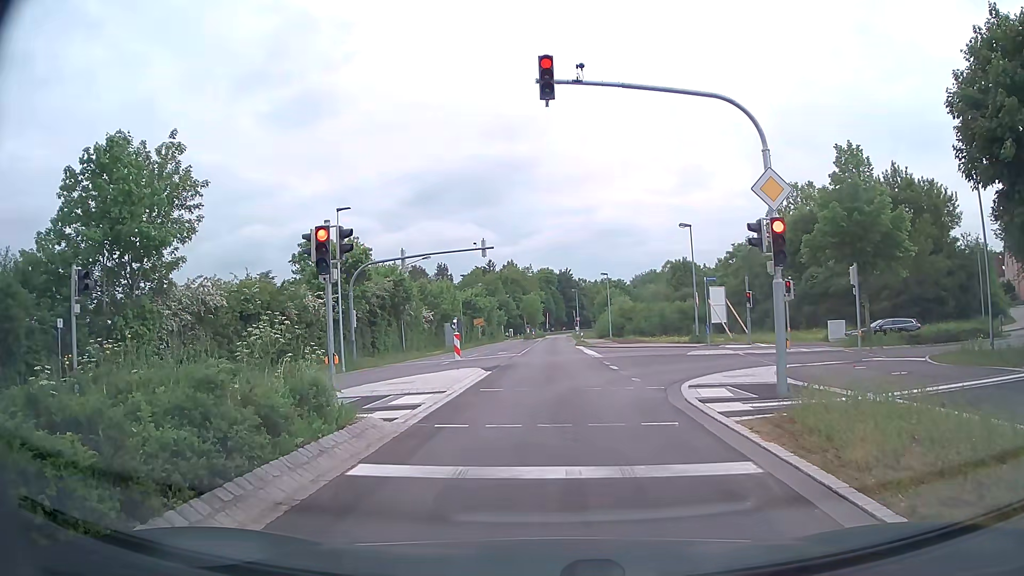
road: secondary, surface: asphalt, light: Day
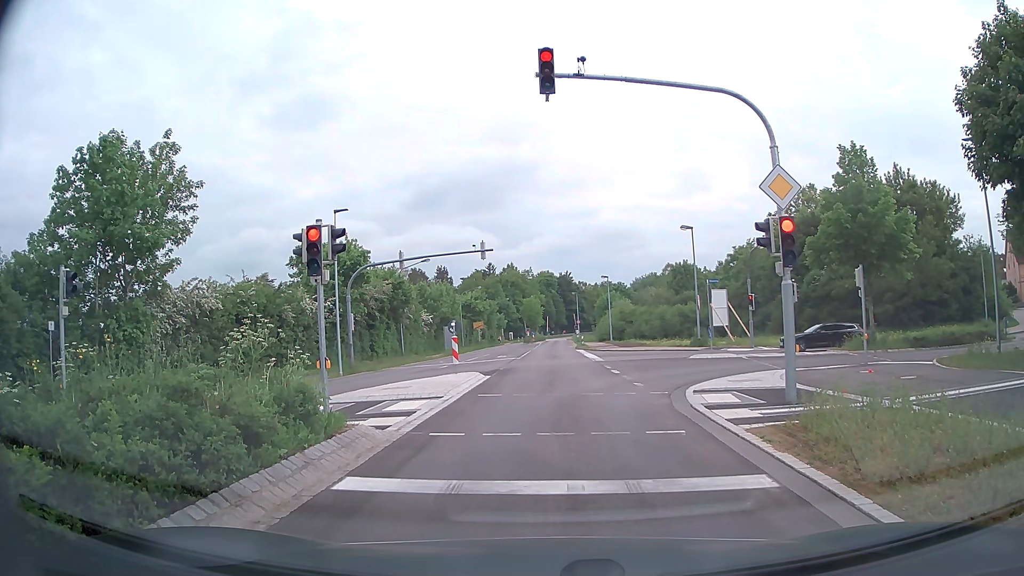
(0.0, +0.5) m; 0°
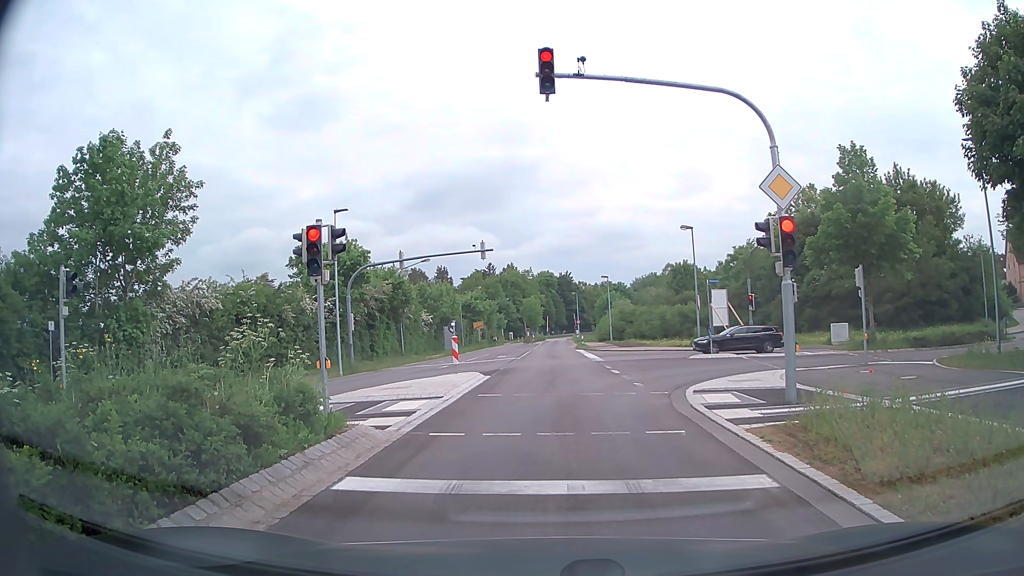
(0.0, 0.0) m; 0°
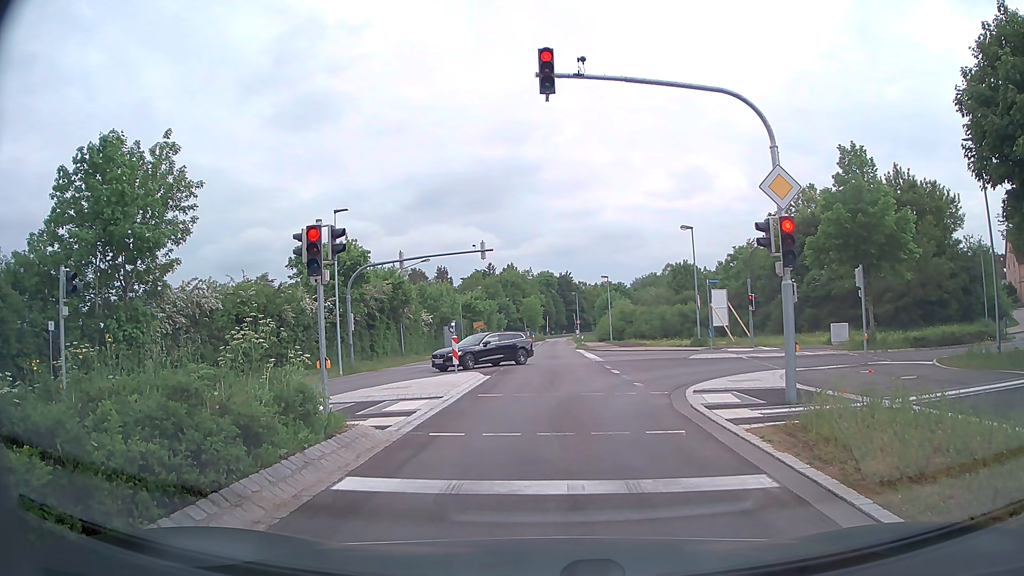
(0.0, 0.0) m; 0°
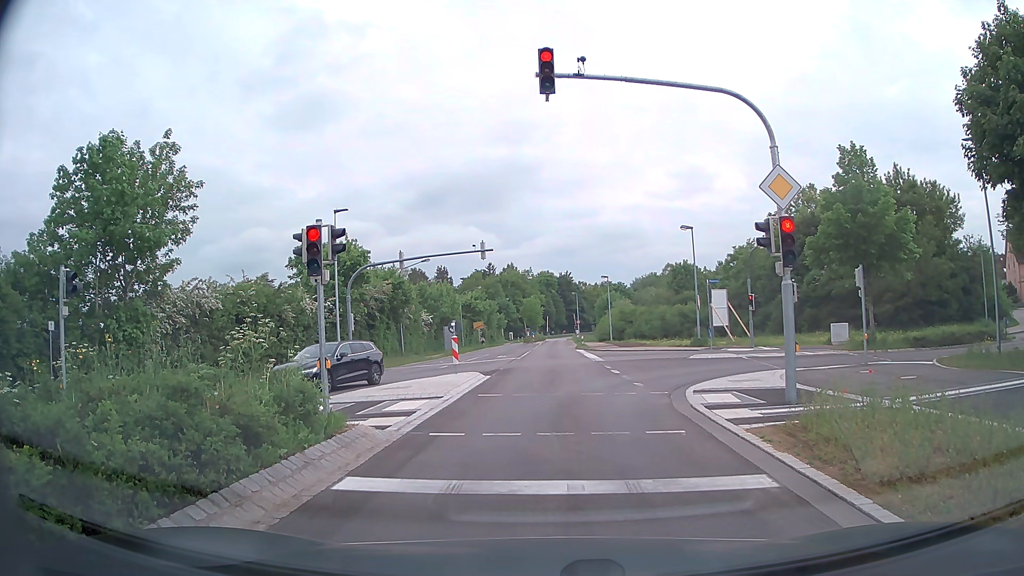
(0.0, 0.0) m; 0°
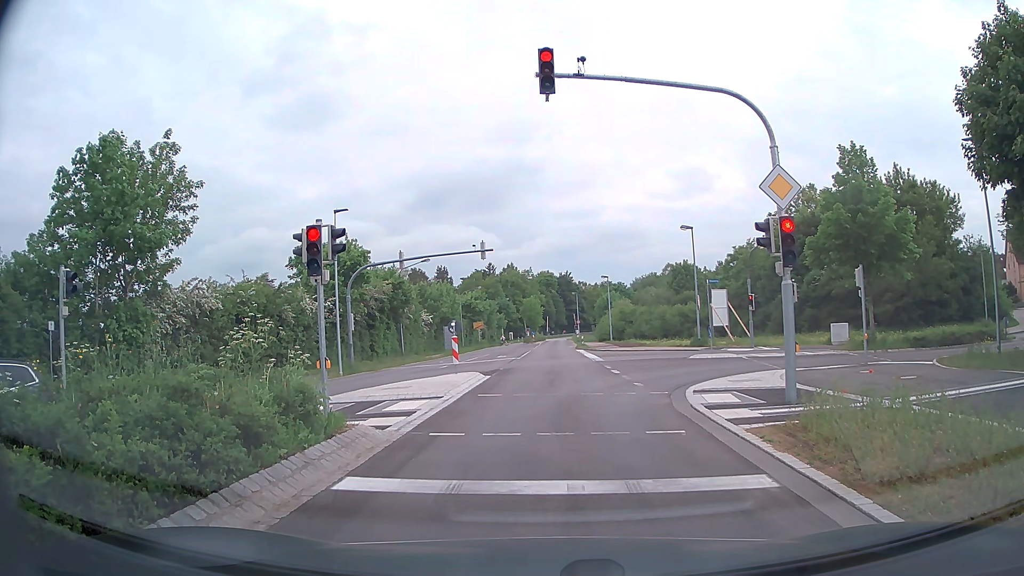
(0.0, 0.0) m; 0°
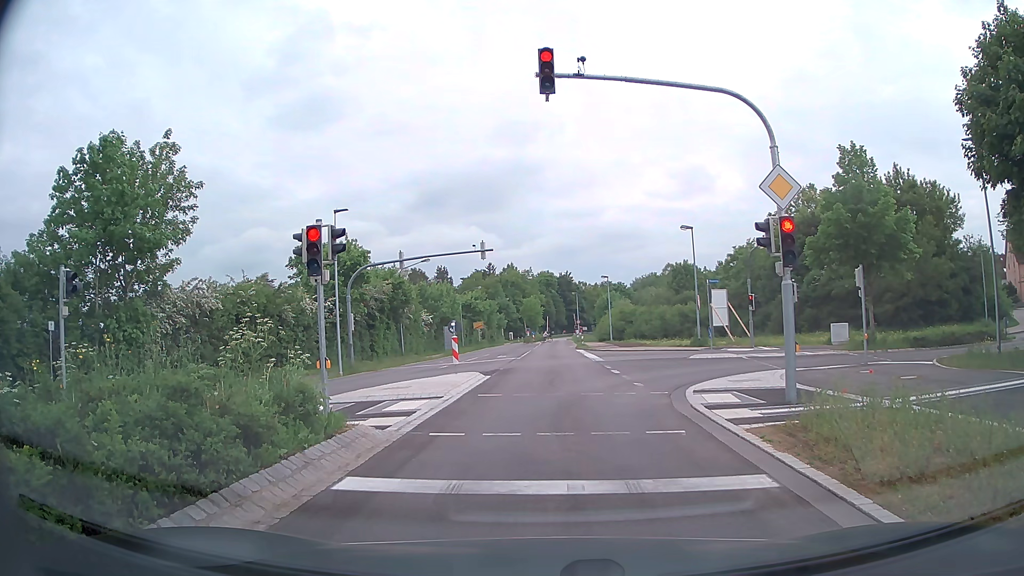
(0.0, 0.0) m; 0°
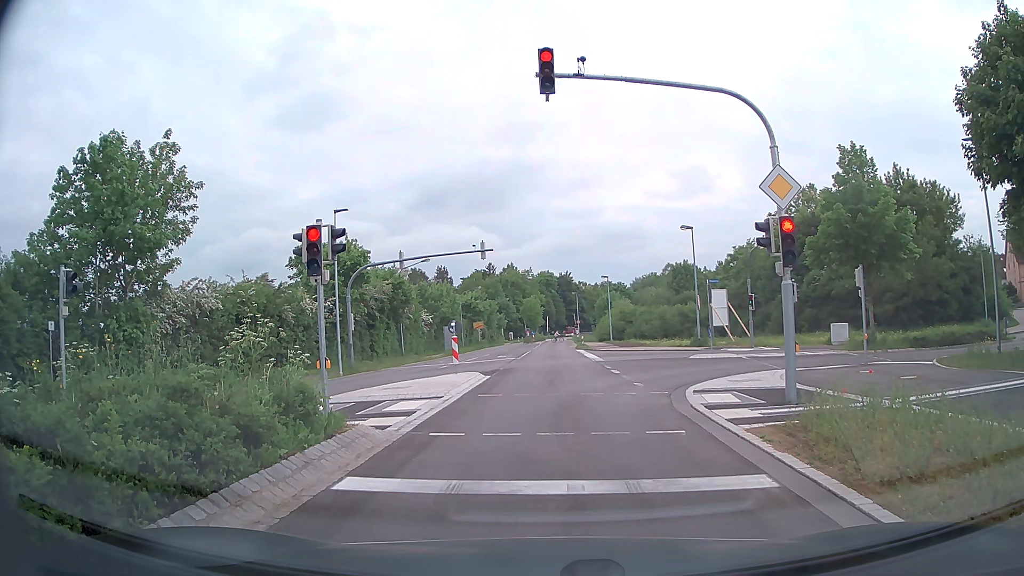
(0.0, 0.0) m; 0°
(0, +10) (0, +20) (+1, +30) (+1, +40) (+1, +50) (+2, +60) (+2, +70) (+3, +80) (+3, +90) (+4, +100) m
